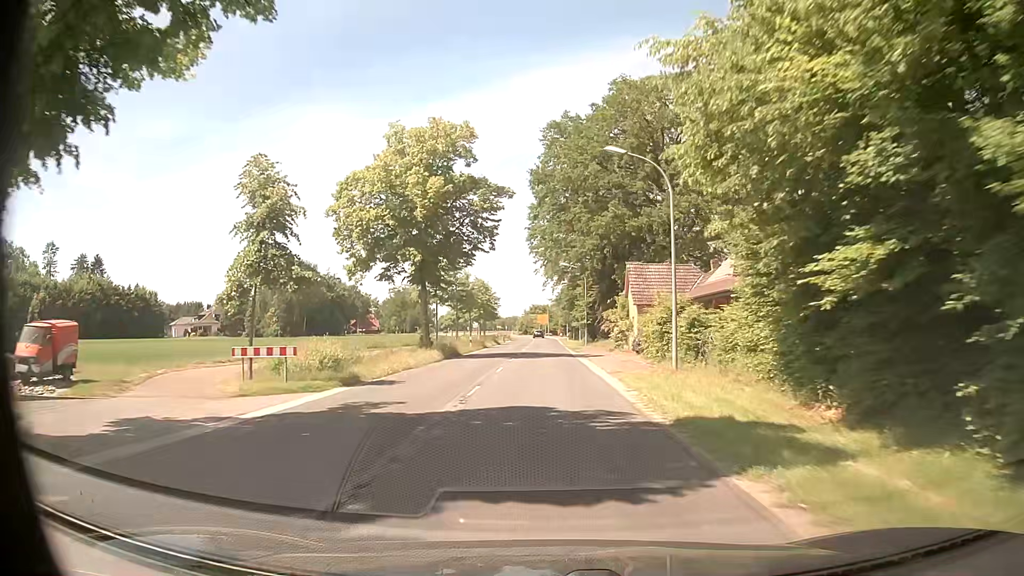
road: secondary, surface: asphalt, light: Day
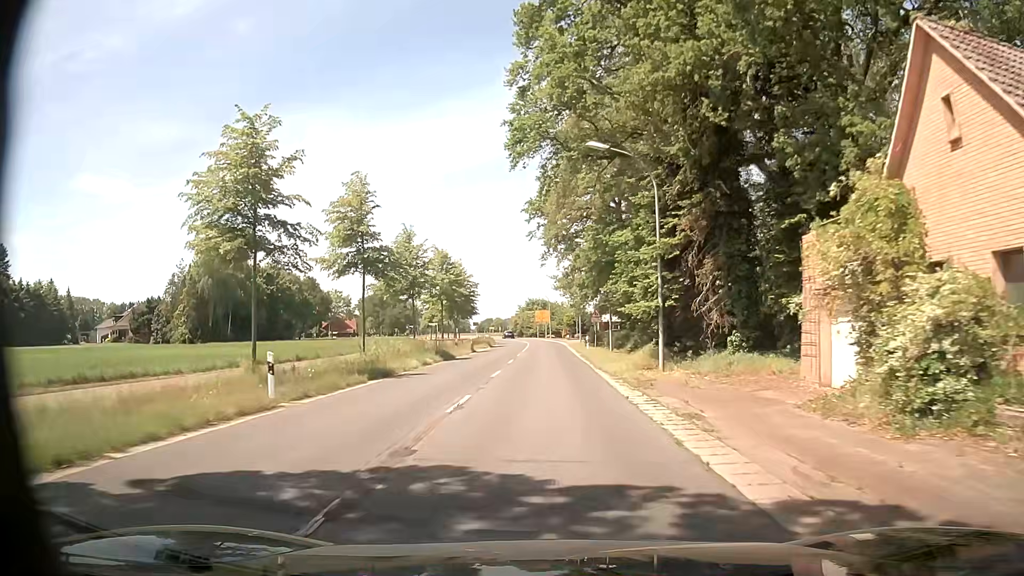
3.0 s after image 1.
(-0.2, +38.3) m; 0°
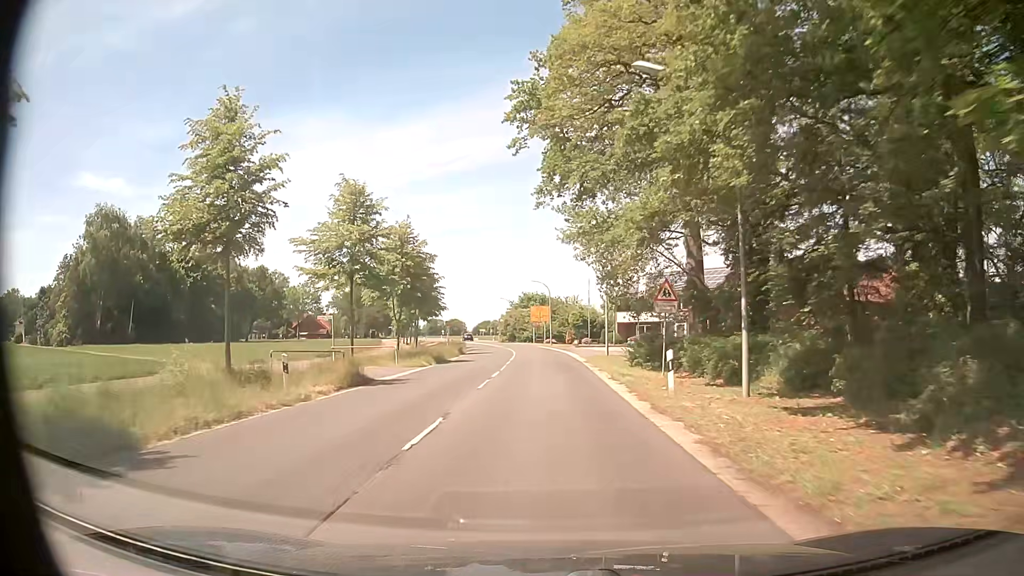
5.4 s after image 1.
(-0.2, +30.5) m; 0°
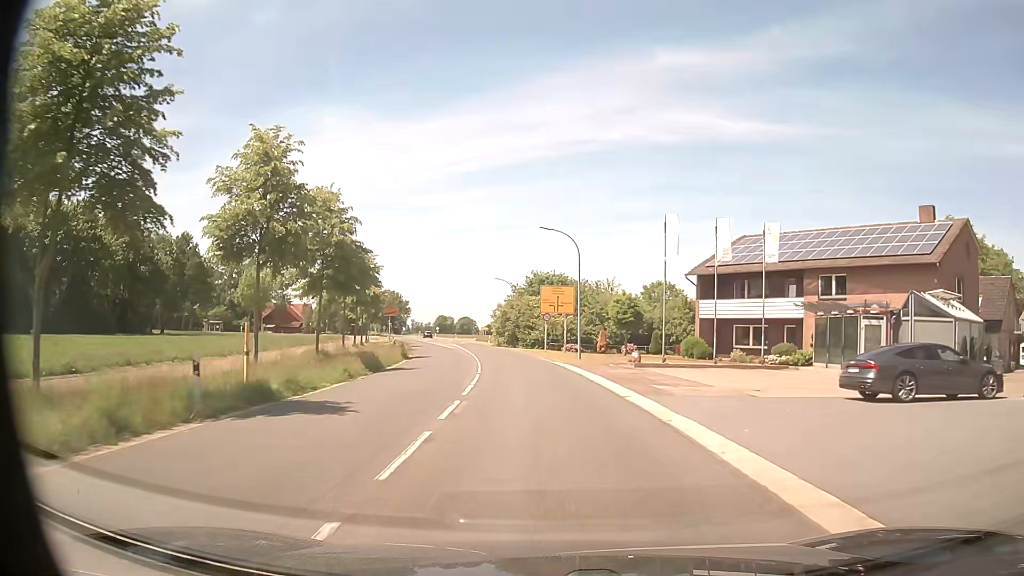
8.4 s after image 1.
(-0.4, +38.0) m; -1°
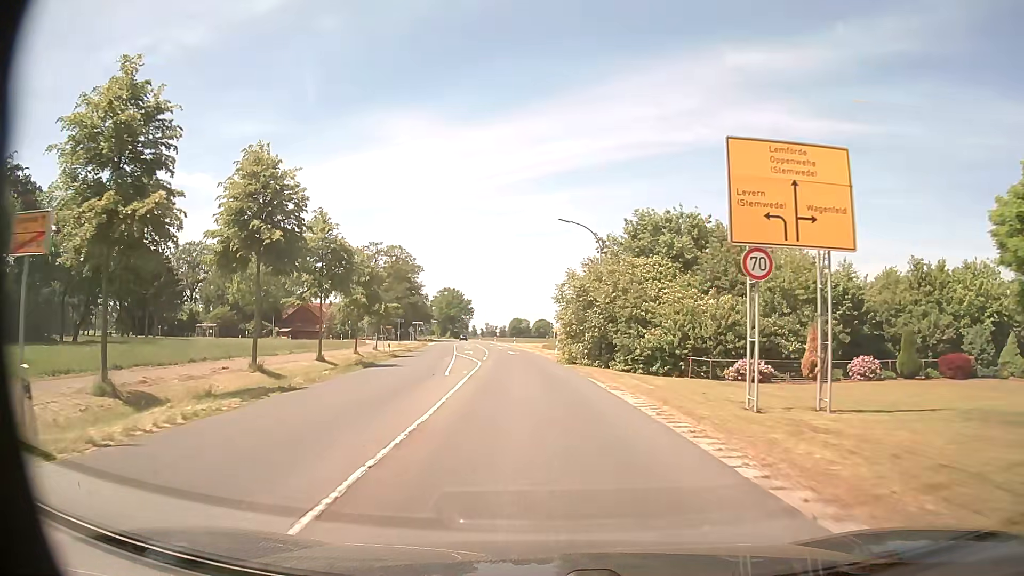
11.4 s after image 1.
(-2.4, +38.0) m; -7°
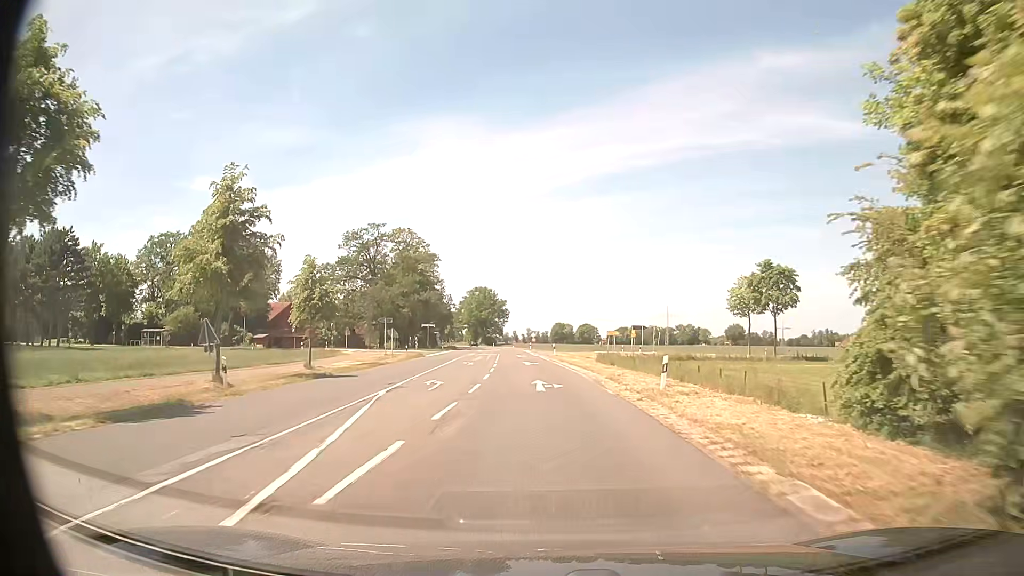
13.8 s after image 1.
(-1.1, +32.6) m; -4°
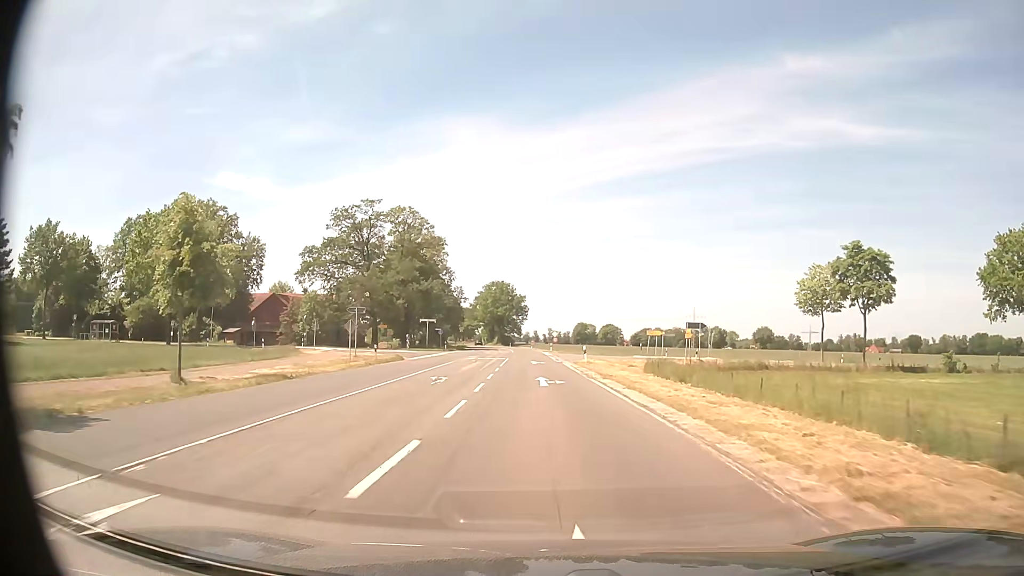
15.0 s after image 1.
(-0.2, +18.4) m; -1°
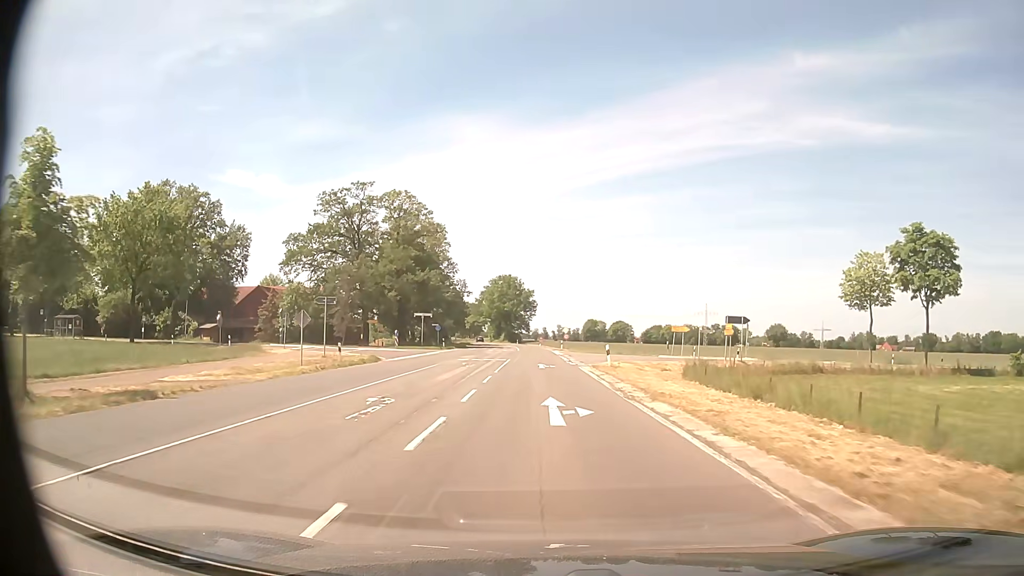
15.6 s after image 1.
(-0.1, +9.6) m; -1°
(0, +10) (0, +20) (0, +30) (-1, +40) (-1, +50) (-1, +60) (-1, +70) (-2, +80) (-2, +90) (-3, +100) m
